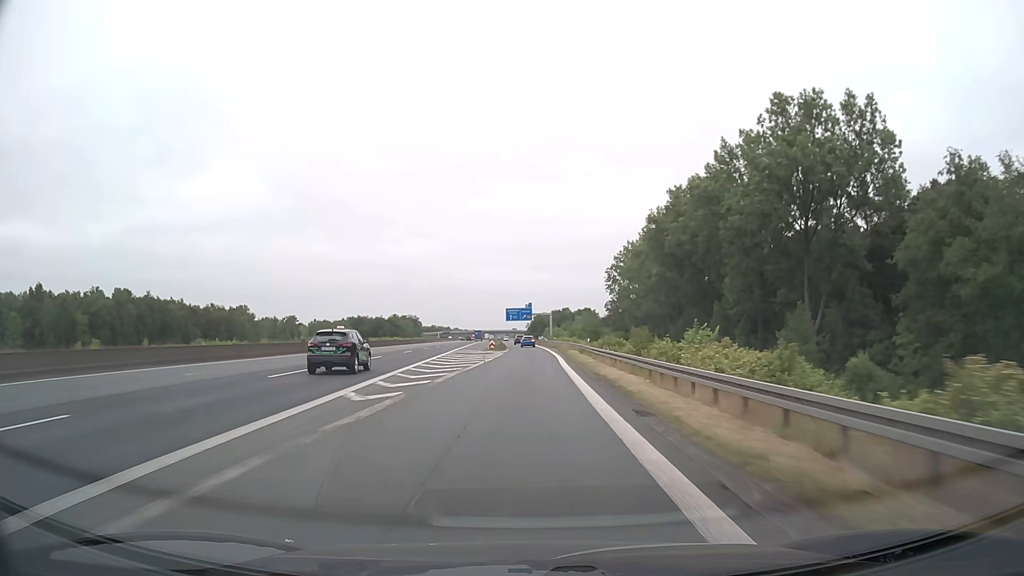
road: motorway_link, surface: asphalt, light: Day
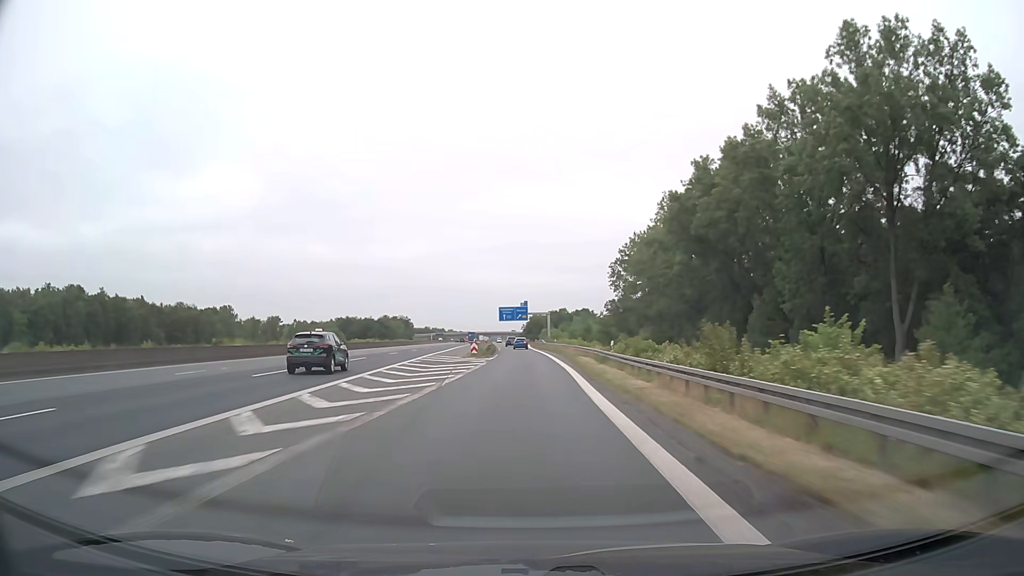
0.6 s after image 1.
(+0.1, +16.9) m; 0°
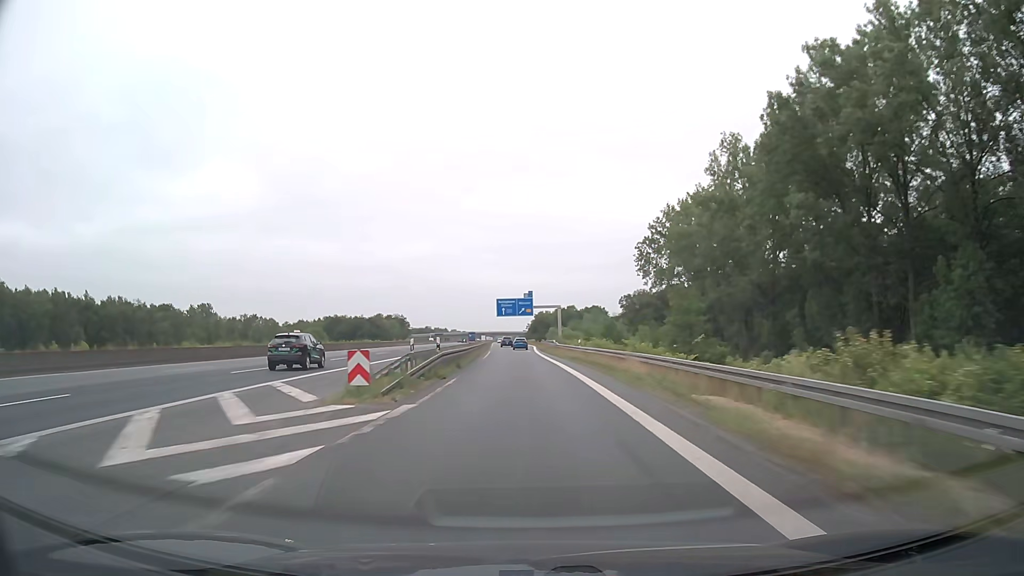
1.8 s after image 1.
(+0.1, +33.5) m; 0°
(0, +10) (0, +20) (0, +30) (0, +40) (0, +50) (0, +60) (0, +70) (0, +80) (-1, +90) (-1, +100) m
